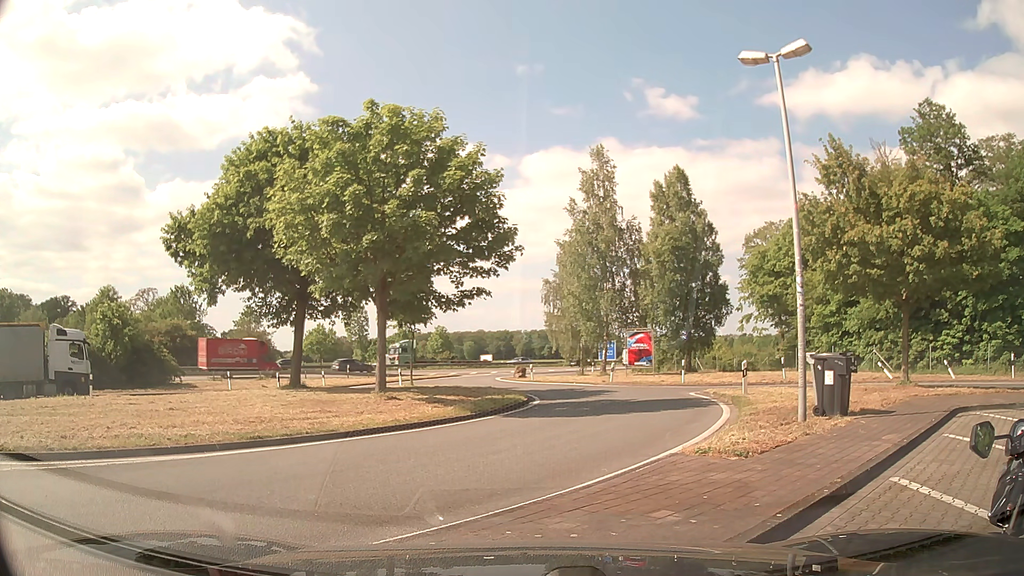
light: Day
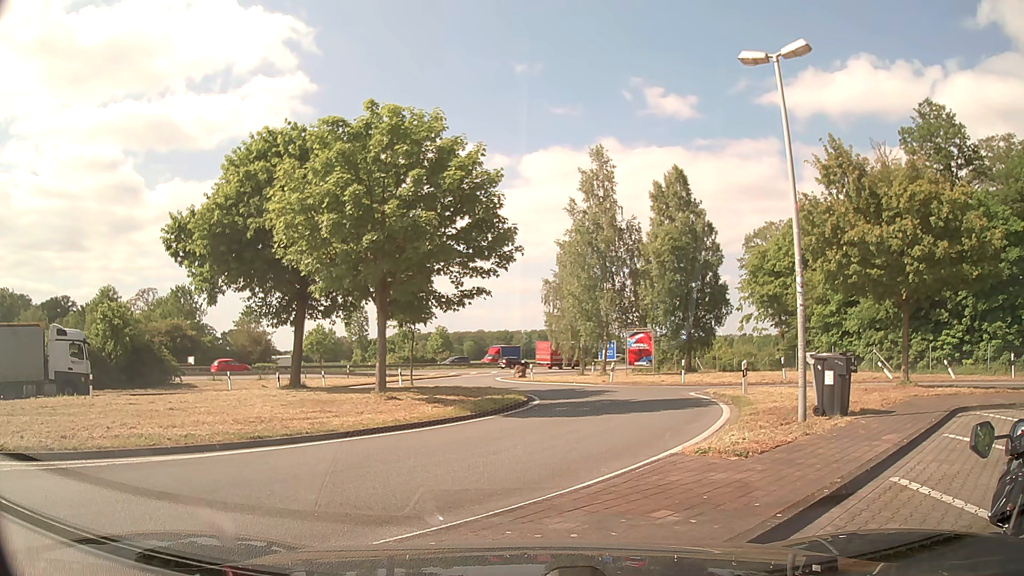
(0.0, 0.0) m; 0°
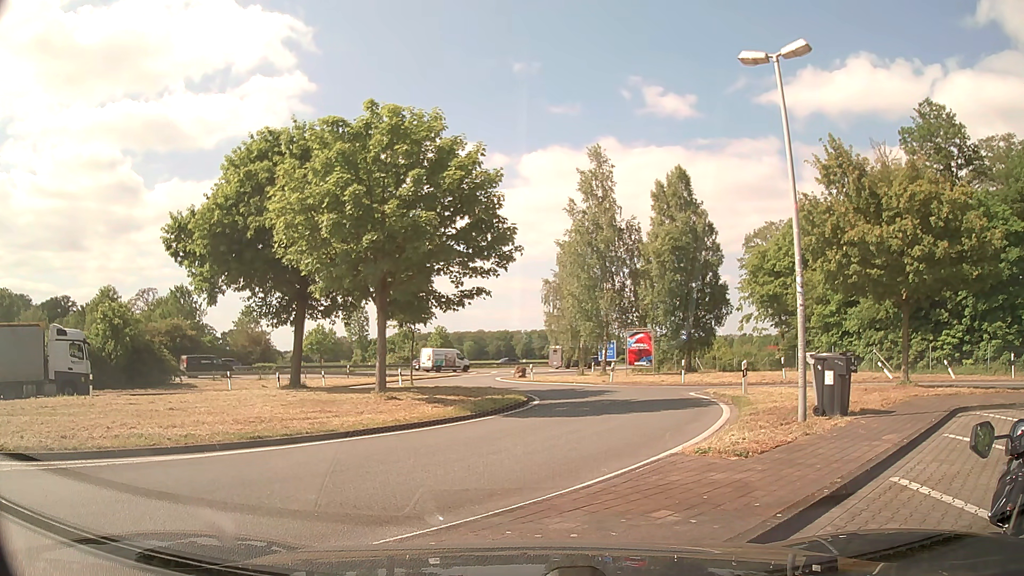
(0.0, 0.0) m; 0°
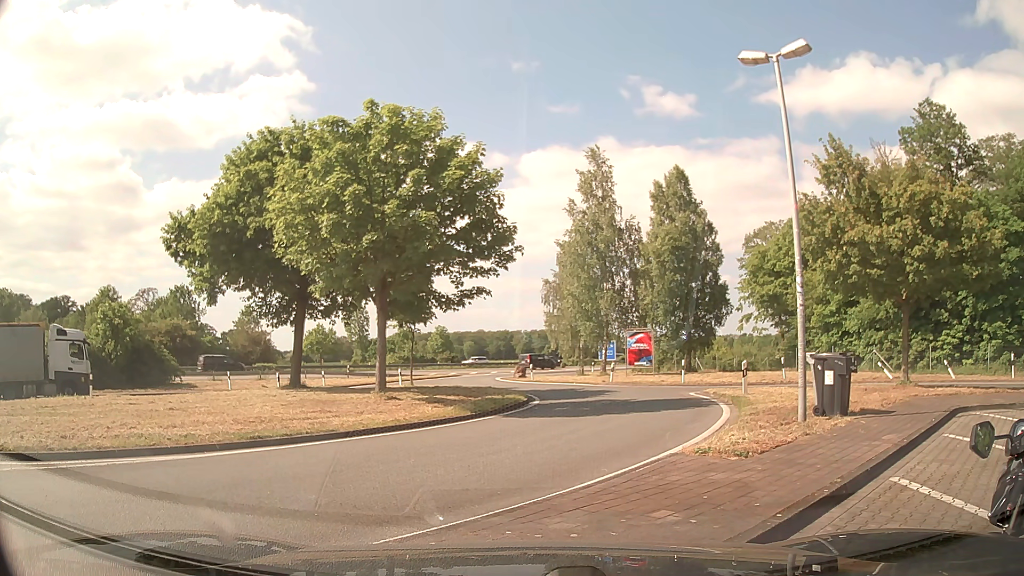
(0.0, 0.0) m; 0°
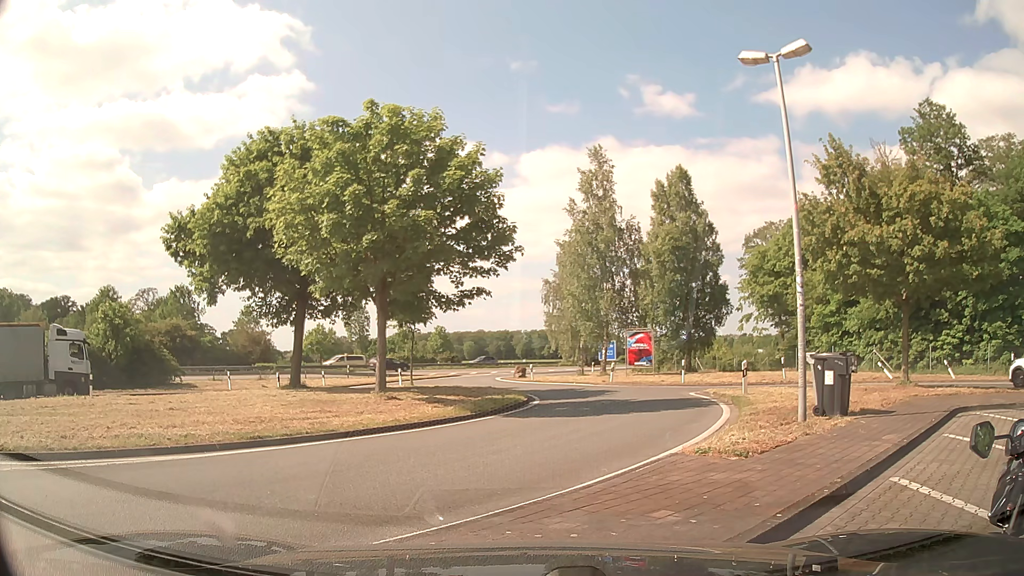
(0.0, 0.0) m; 0°
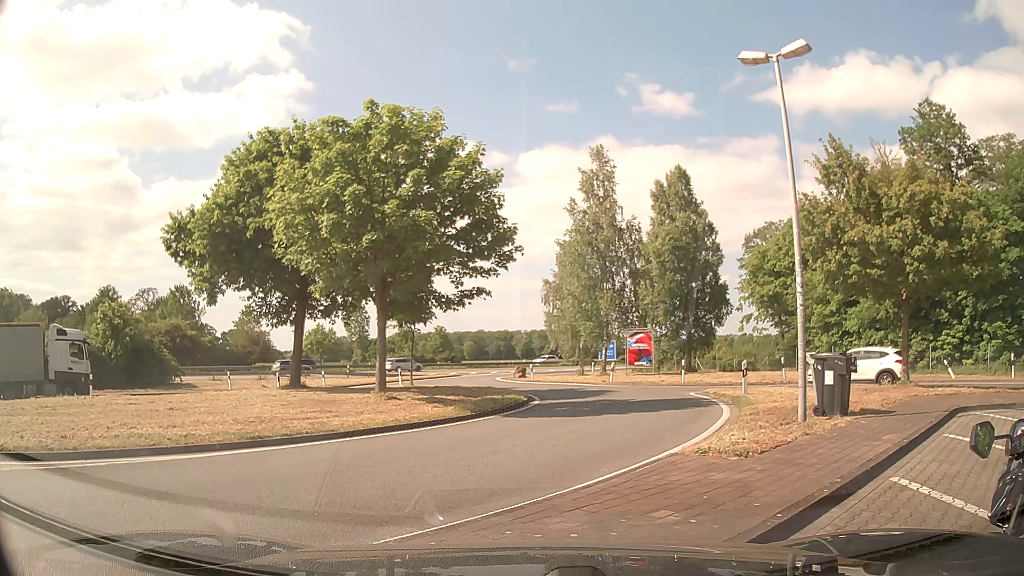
(0.0, 0.0) m; 0°
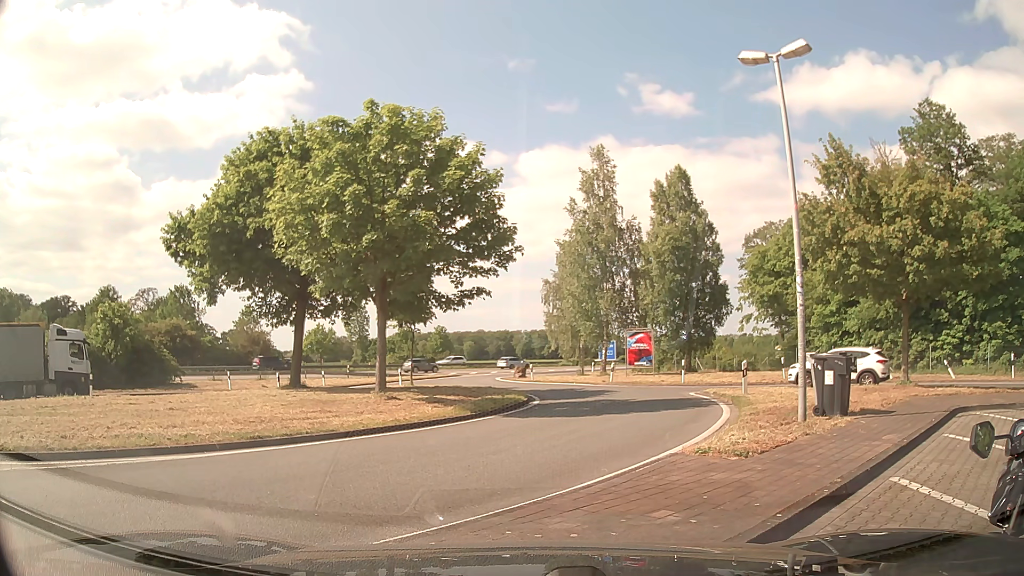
(0.0, 0.0) m; 0°
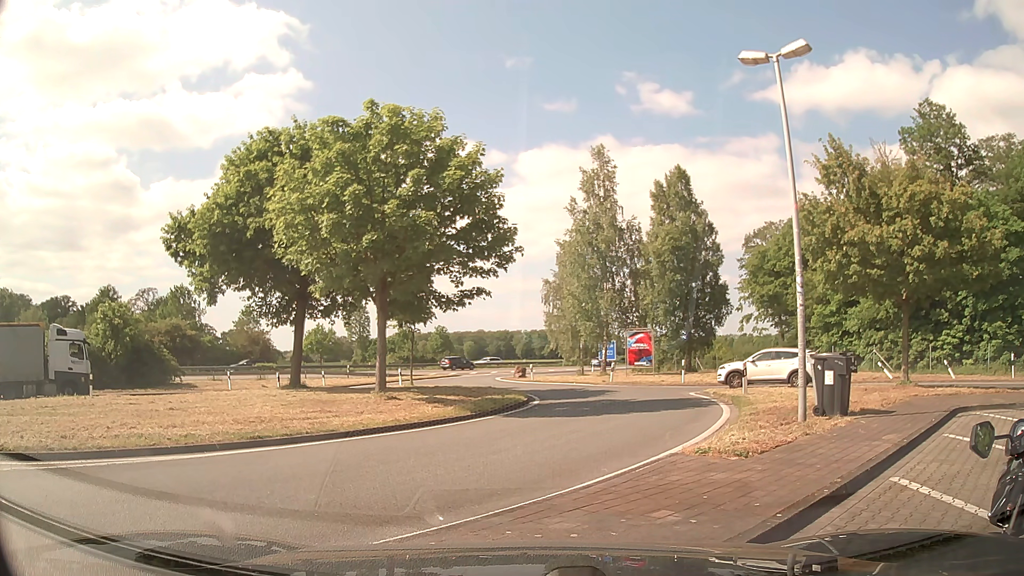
(0.0, 0.0) m; 0°
